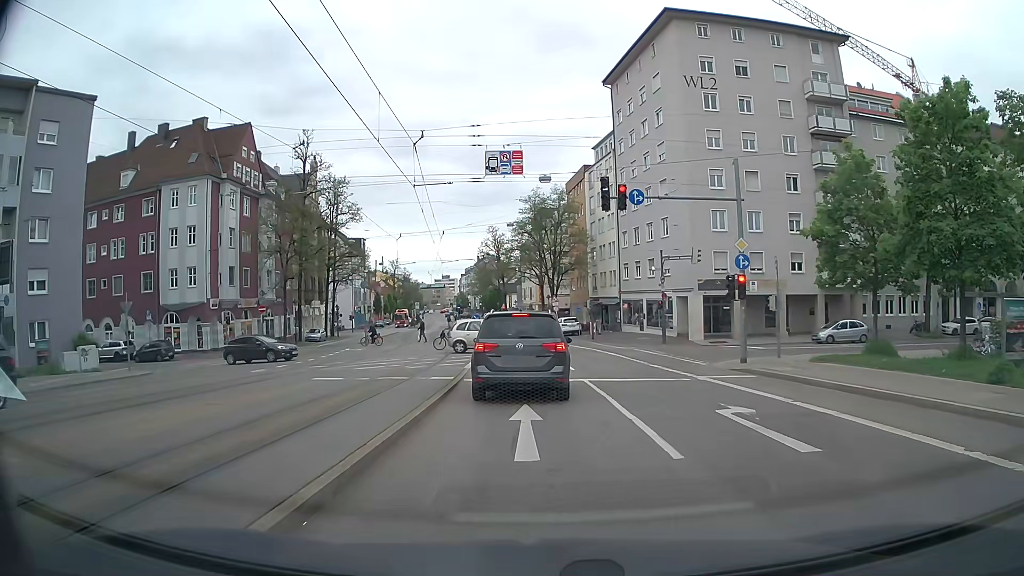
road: tertiary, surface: asphalt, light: Day
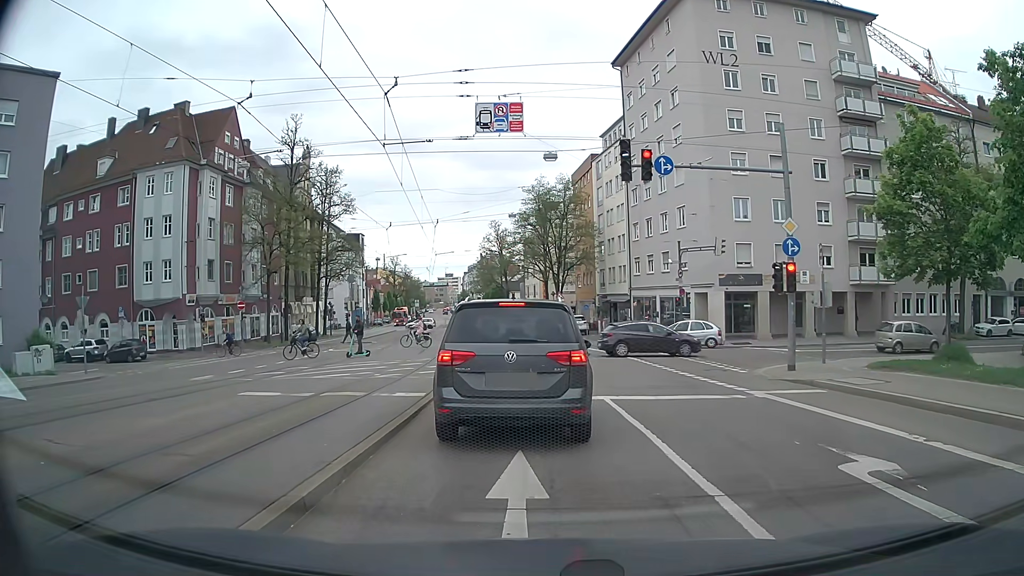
(0.0, +4.4) m; -2°
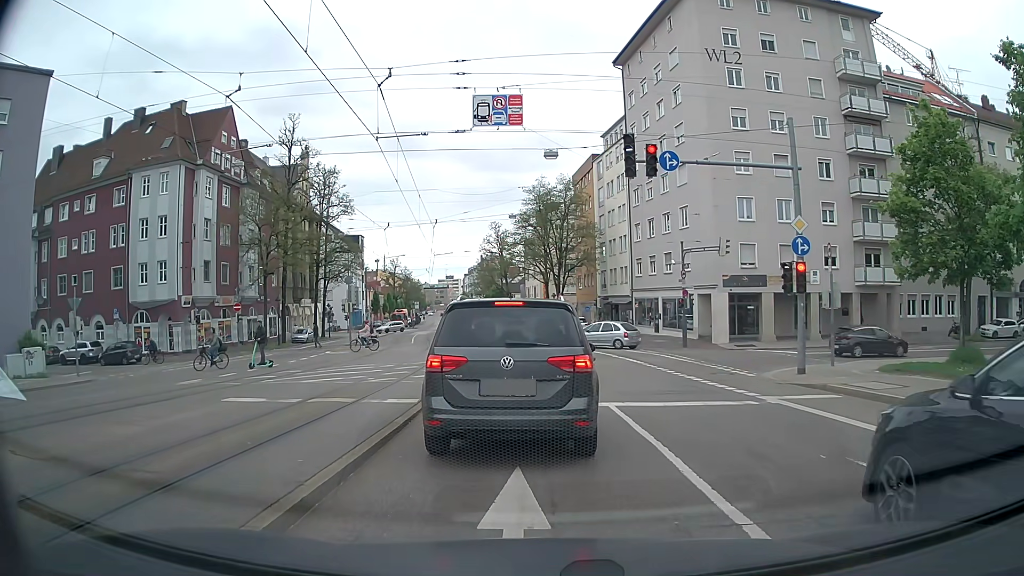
(0.0, +0.7) m; 0°
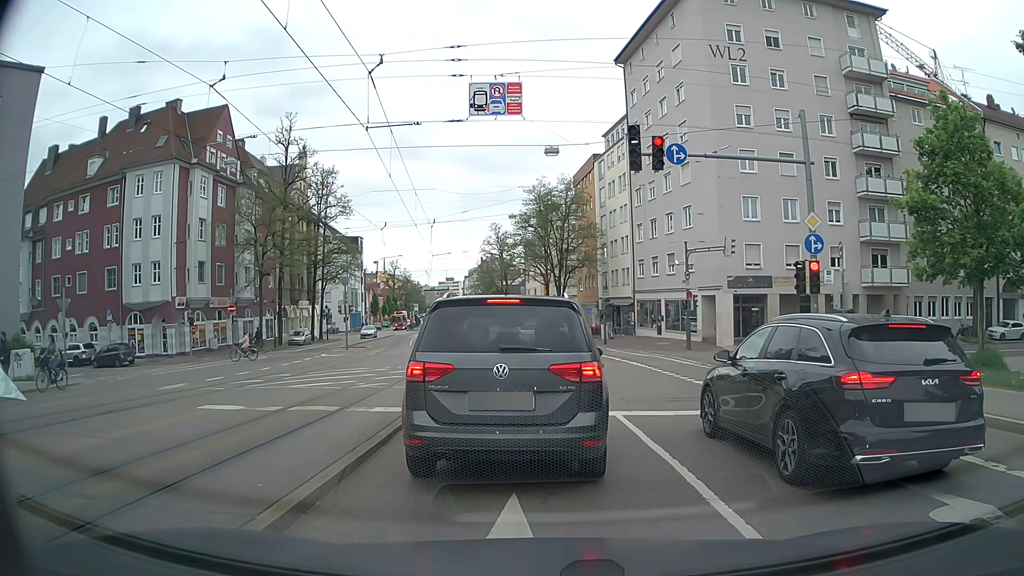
(0.0, +1.0) m; 0°
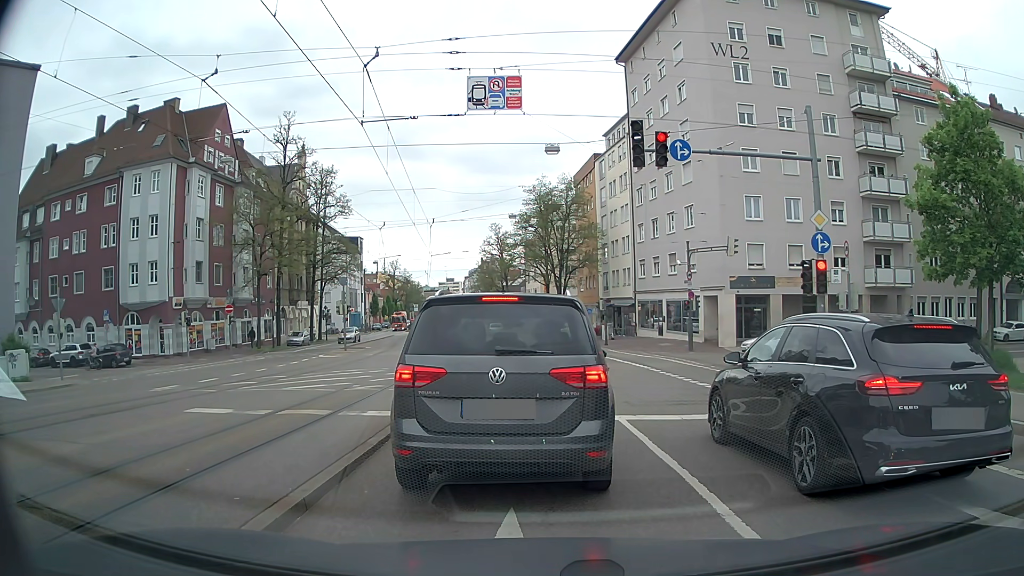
(0.0, +0.5) m; 0°
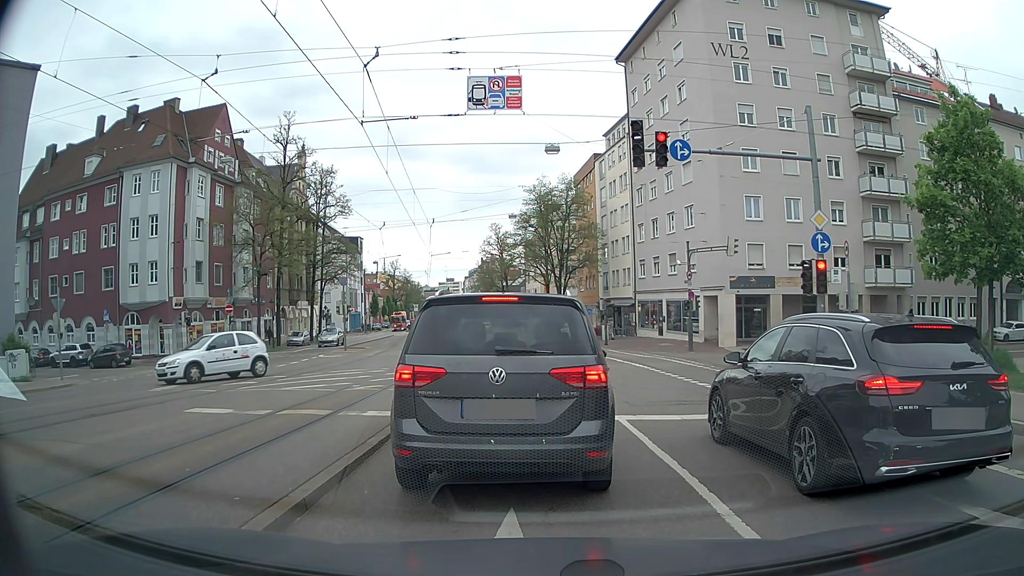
(0.0, 0.0) m; 0°
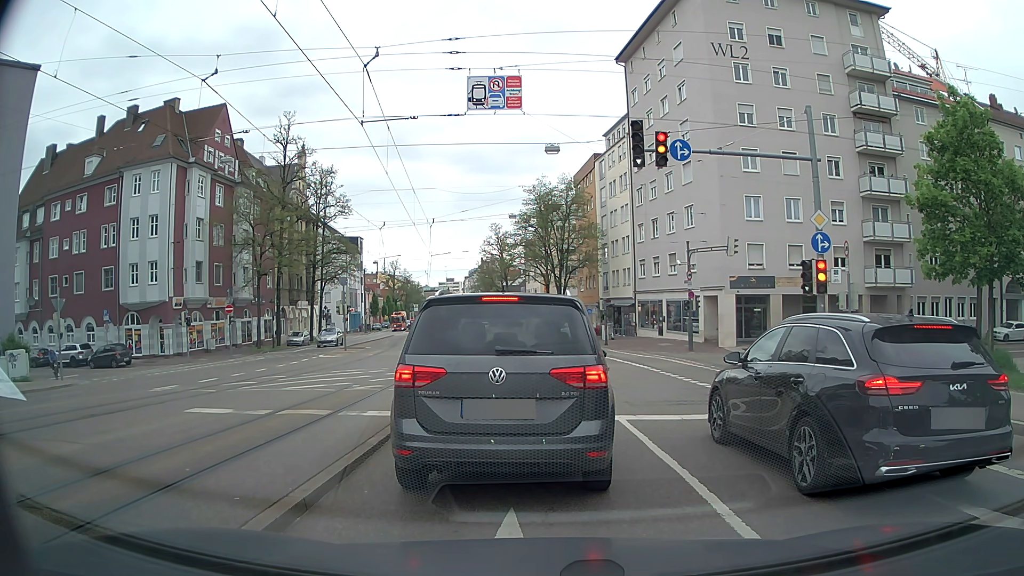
(0.0, 0.0) m; 0°
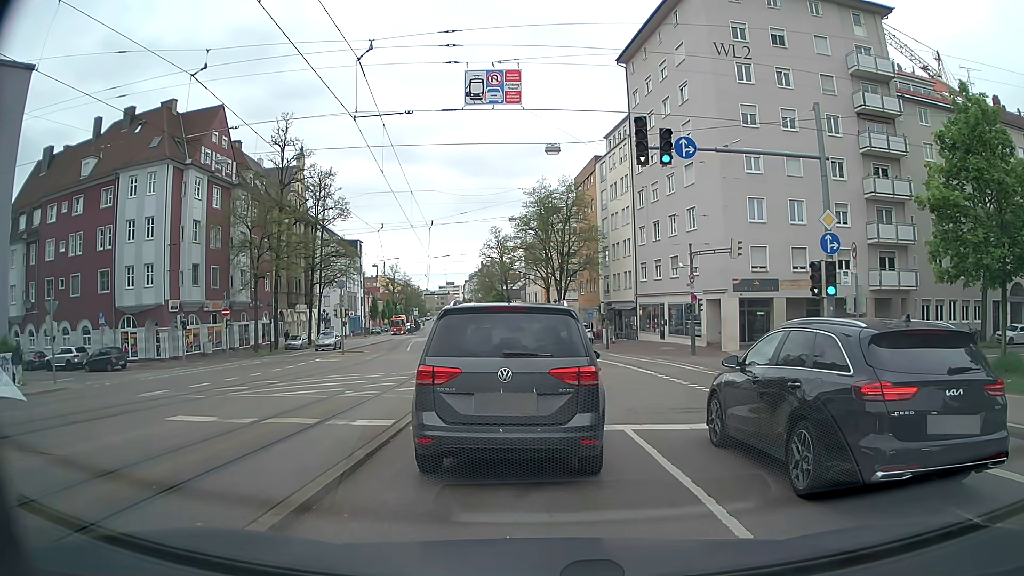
(0.0, +0.7) m; 0°
(0, +10) (0, +20) (0, +30) (-1, +40) (-1, +50) (-3, +60) (-4, +70) (-5, +80) (-6, +90) (-7, +100) m
